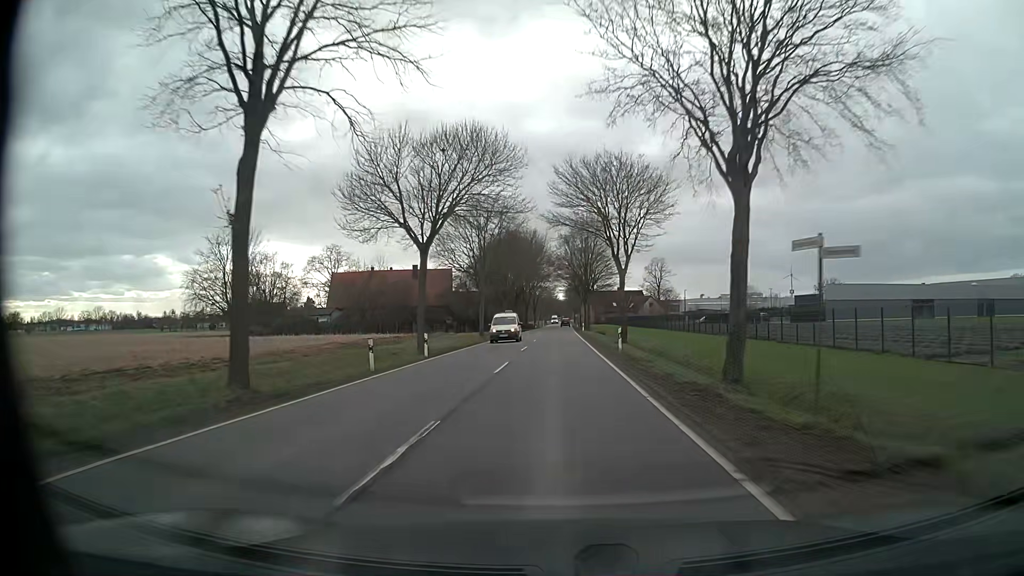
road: tertiary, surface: asphalt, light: Day
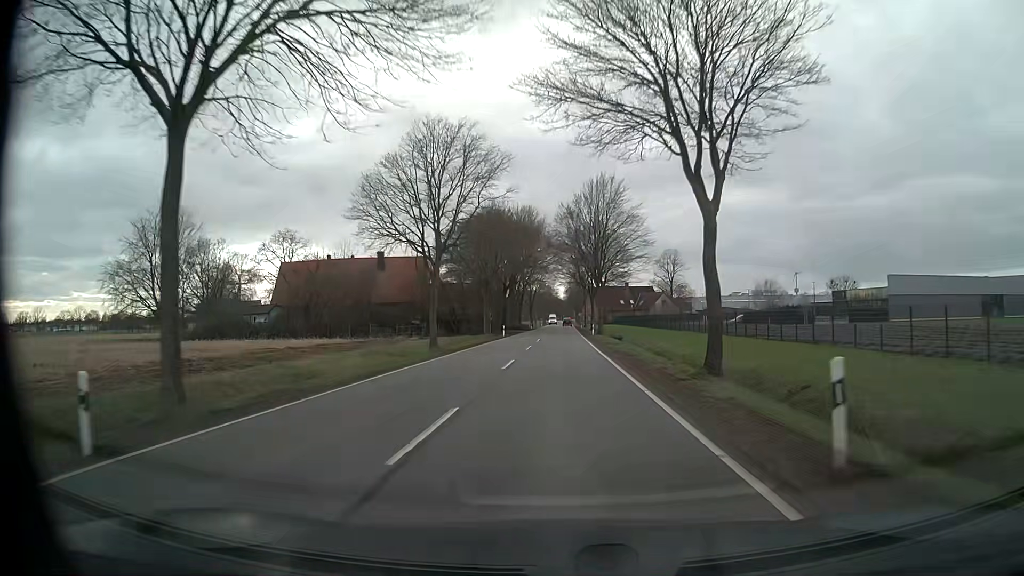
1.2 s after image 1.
(+0.1, +22.7) m; 0°
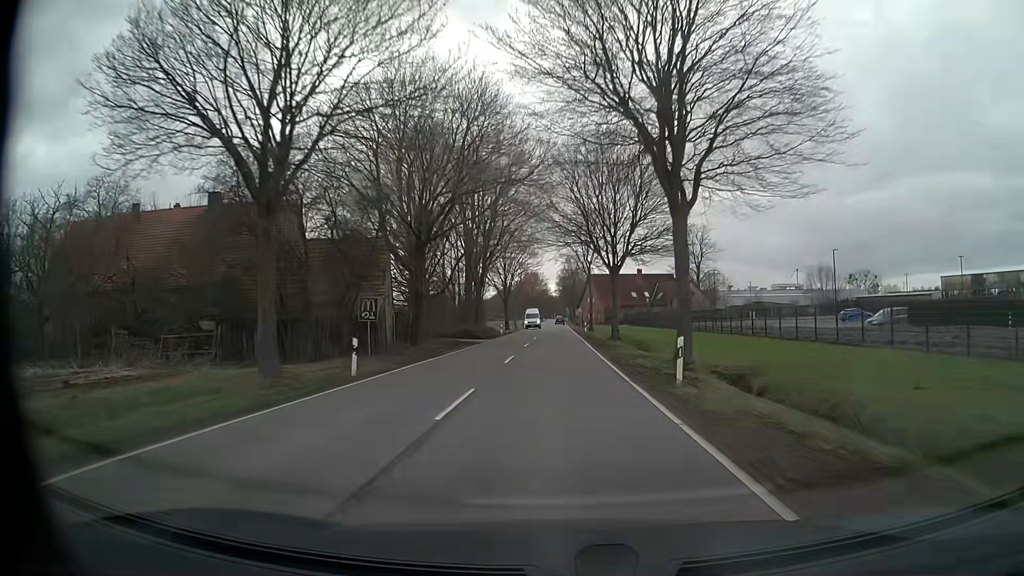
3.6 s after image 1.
(+0.3, +45.4) m; +1°
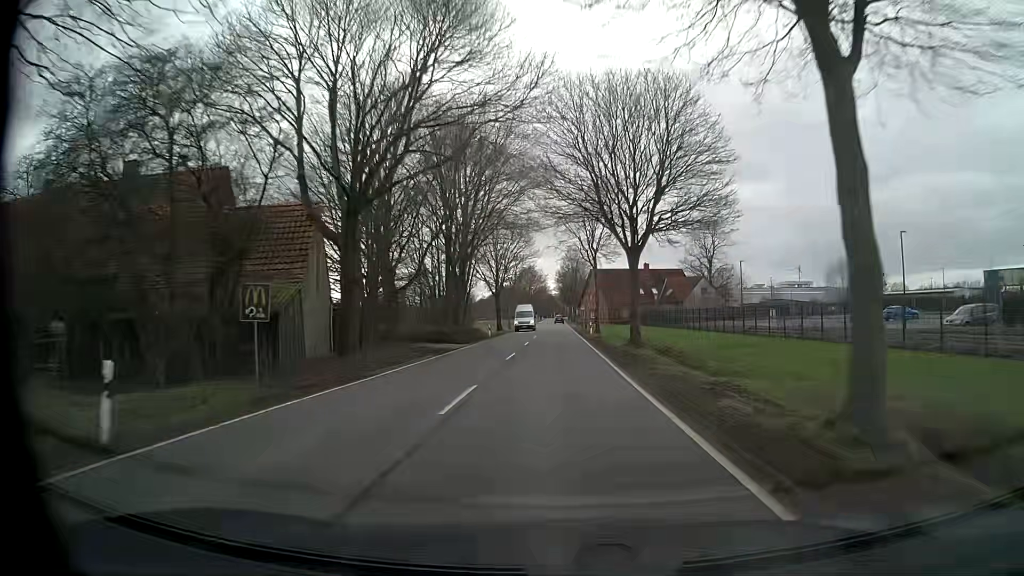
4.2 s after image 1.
(0.0, +11.4) m; 0°
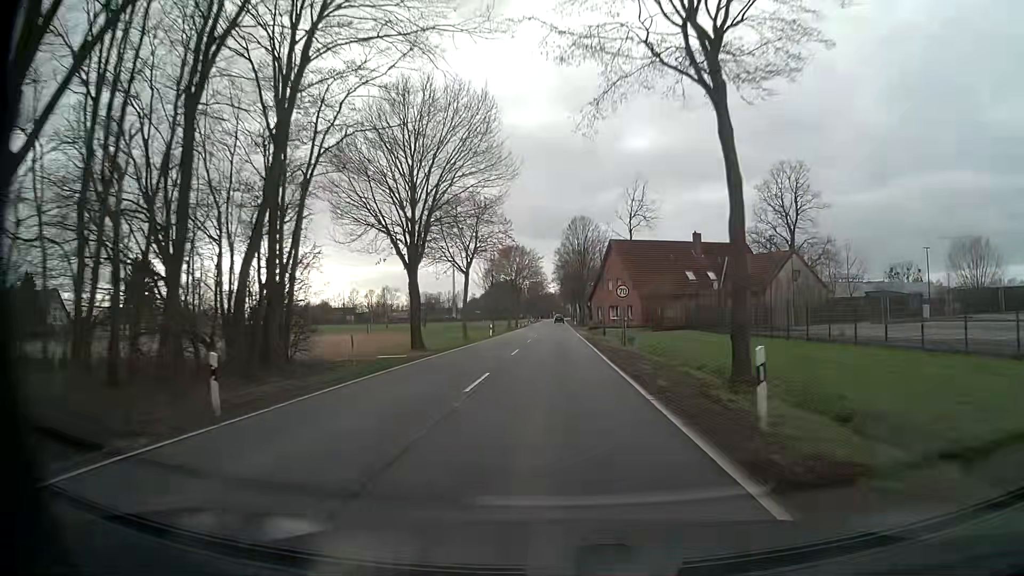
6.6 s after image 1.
(+0.1, +45.4) m; 0°
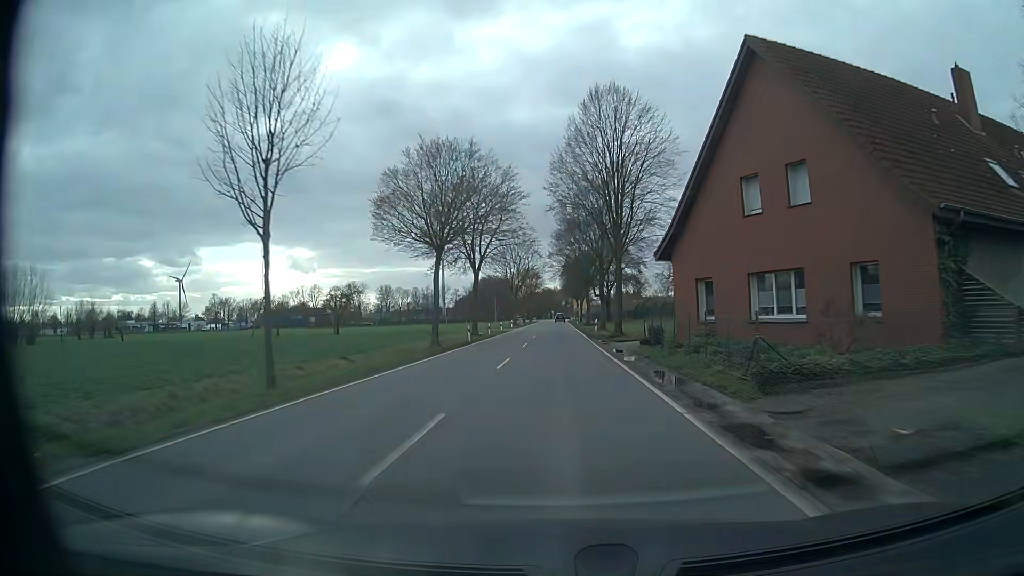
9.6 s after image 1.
(-0.2, +55.1) m; 0°
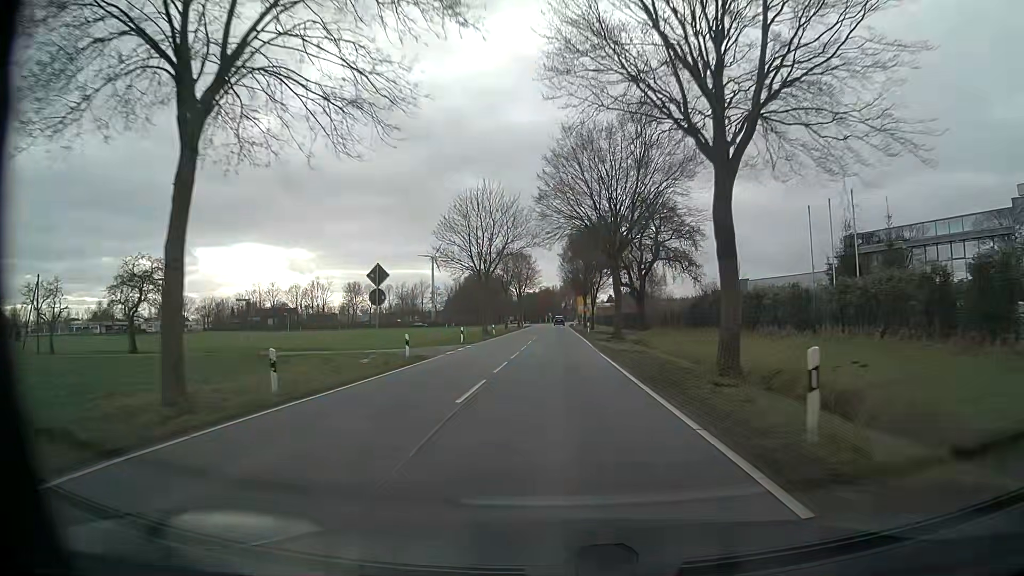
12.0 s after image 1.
(-0.2, +42.5) m; -1°
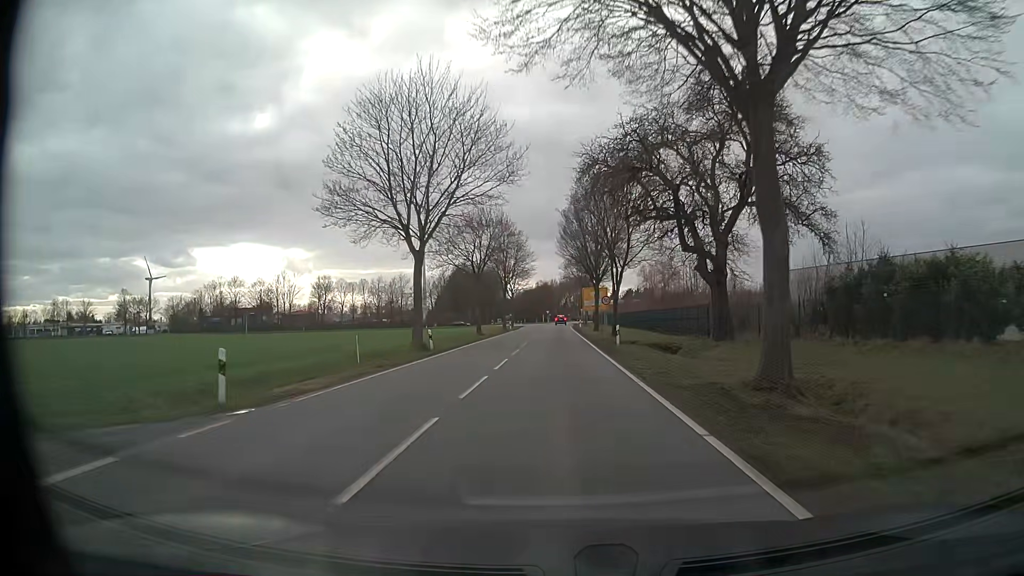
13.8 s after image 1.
(+0.2, +29.9) m; +1°
(0, +10) (0, +20) (0, +30) (0, +40) (0, +50) (0, +60) (0, +70) (0, +80) (0, +90) (0, +100) m
